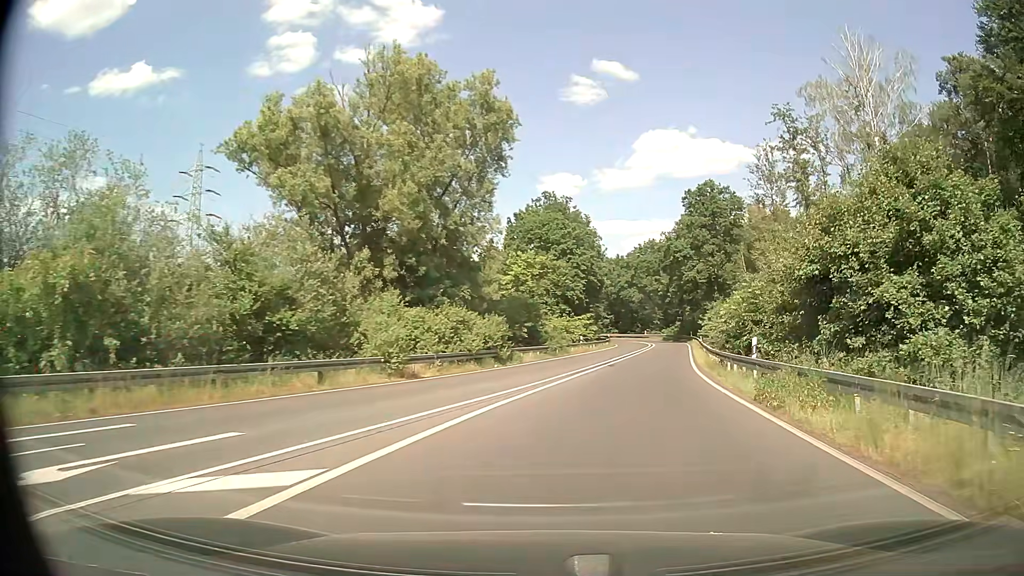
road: trunk_link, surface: asphalt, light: Day
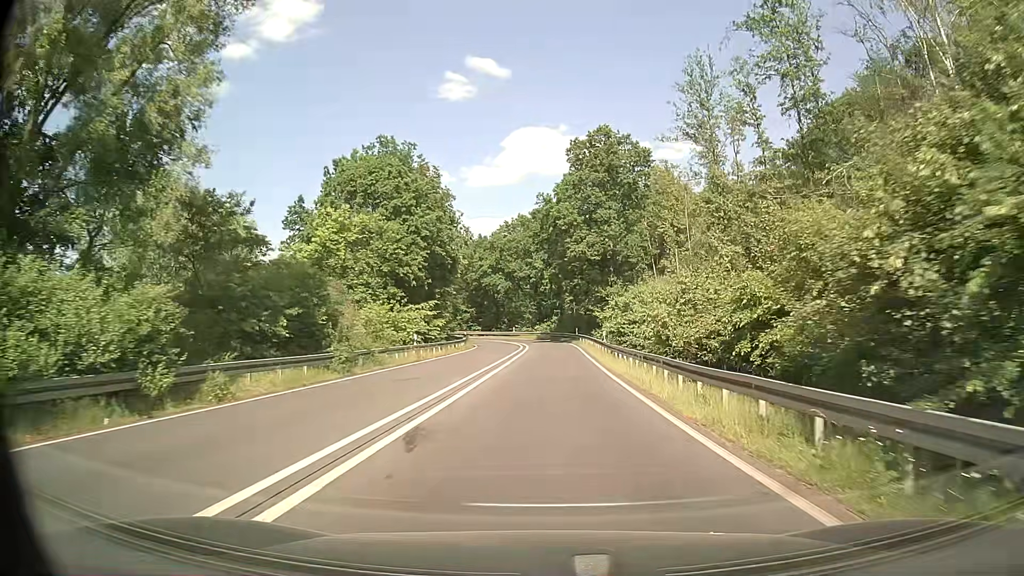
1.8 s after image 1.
(+2.4, +21.3) m; +11°
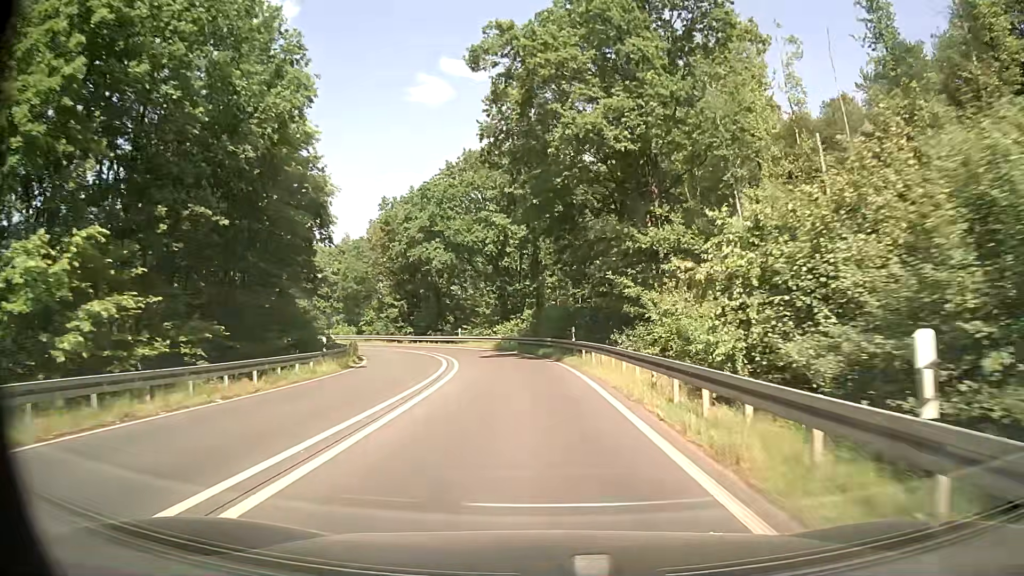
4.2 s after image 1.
(+0.6, +34.0) m; +2°
(0, +10) (-1, +20) (-2, +30) (-4, +40) (-8, +49) (-14, +57) (-21, +64) (-29, +70) (-38, +74) (-47, +77) m
